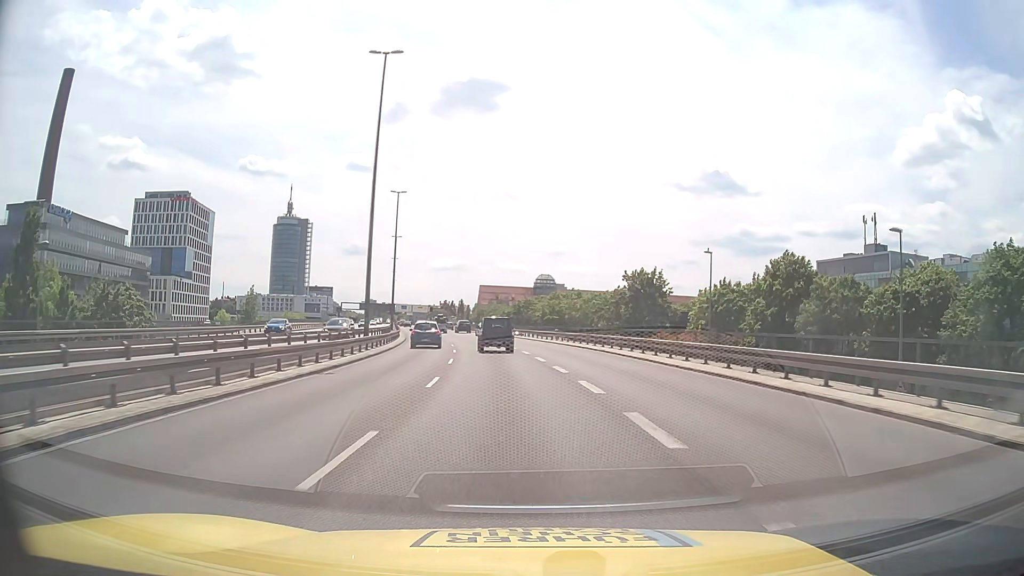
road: trunk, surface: asphalt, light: Day
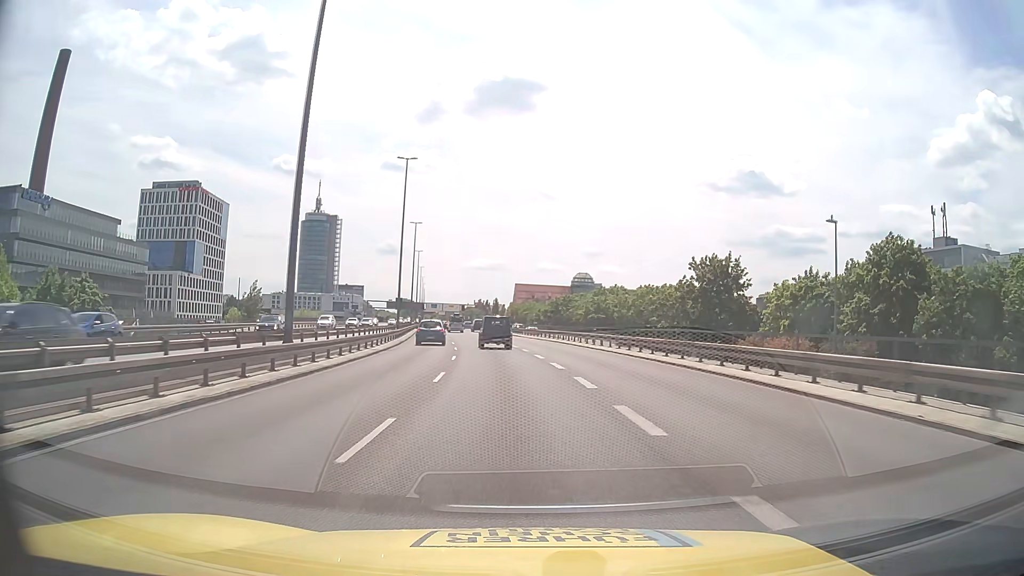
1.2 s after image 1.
(-0.5, +17.1) m; -3°
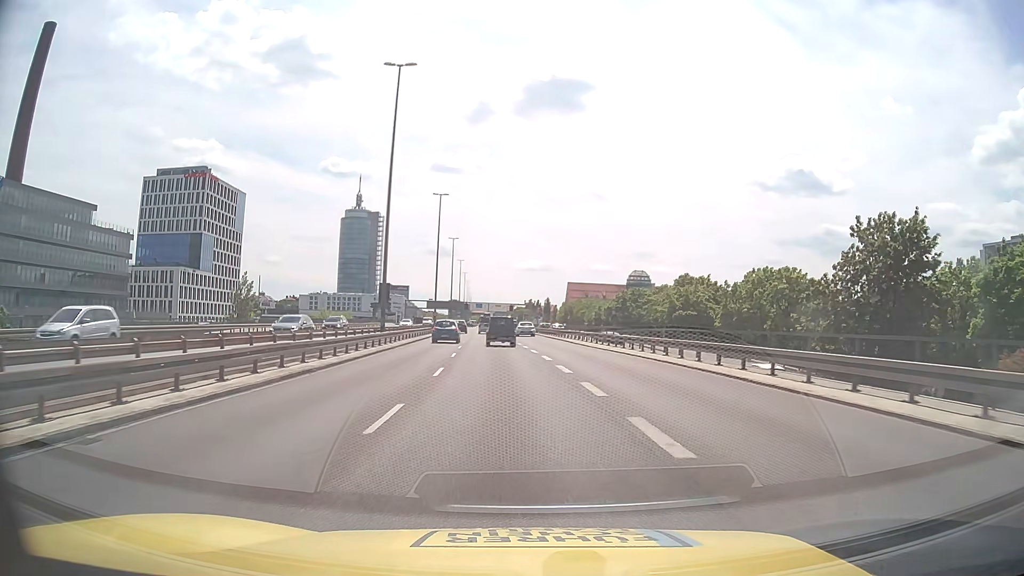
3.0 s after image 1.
(-0.9, +25.6) m; -4°
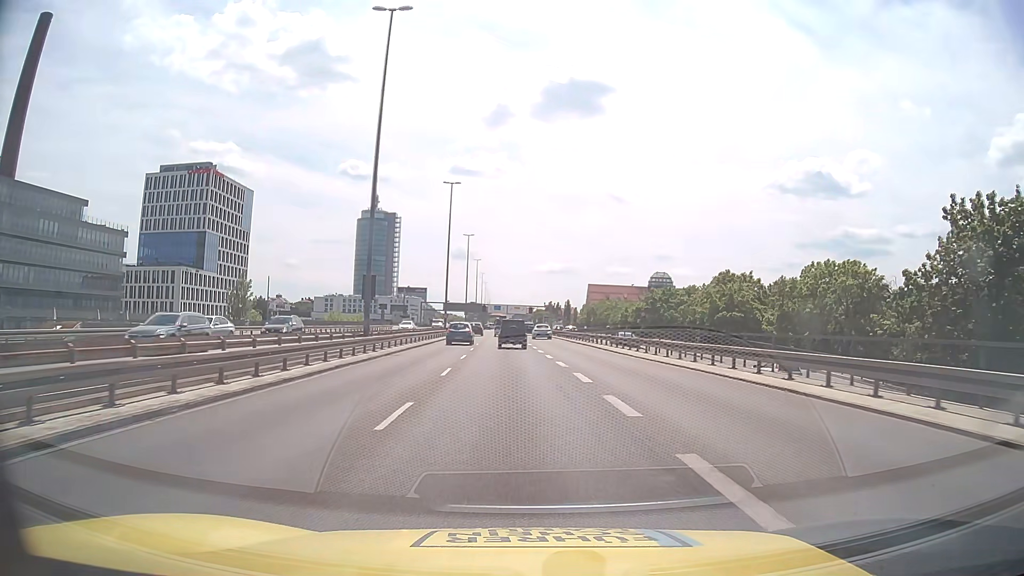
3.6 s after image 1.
(-0.1, +8.5) m; -2°
(0, +10) (0, +20) (-1, +30) (-1, +40) (-2, +50) (-2, +60) (-3, +70) (-3, +80) (-3, +90) (-4, +100) m
